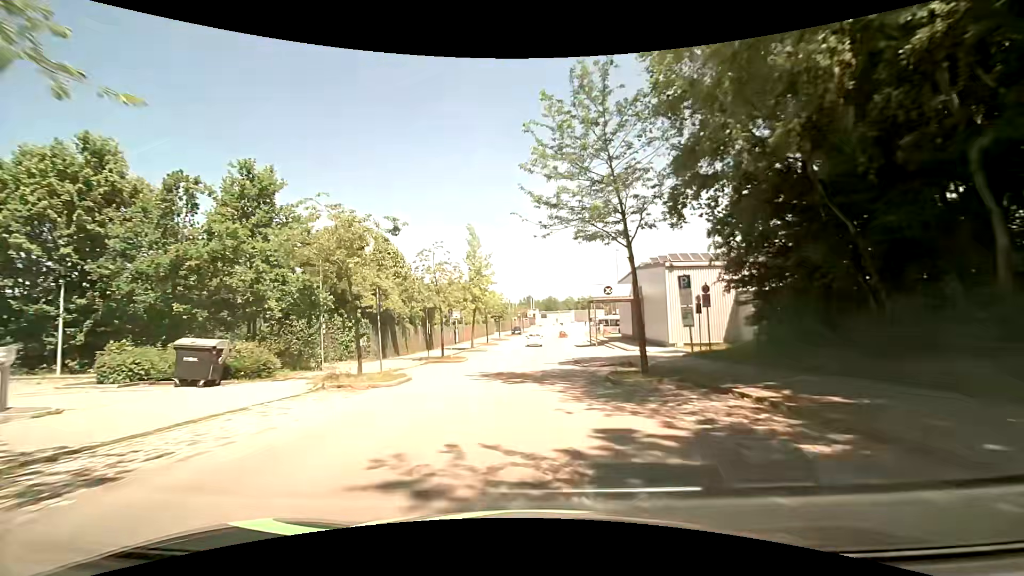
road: residential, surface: asphalt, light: Day
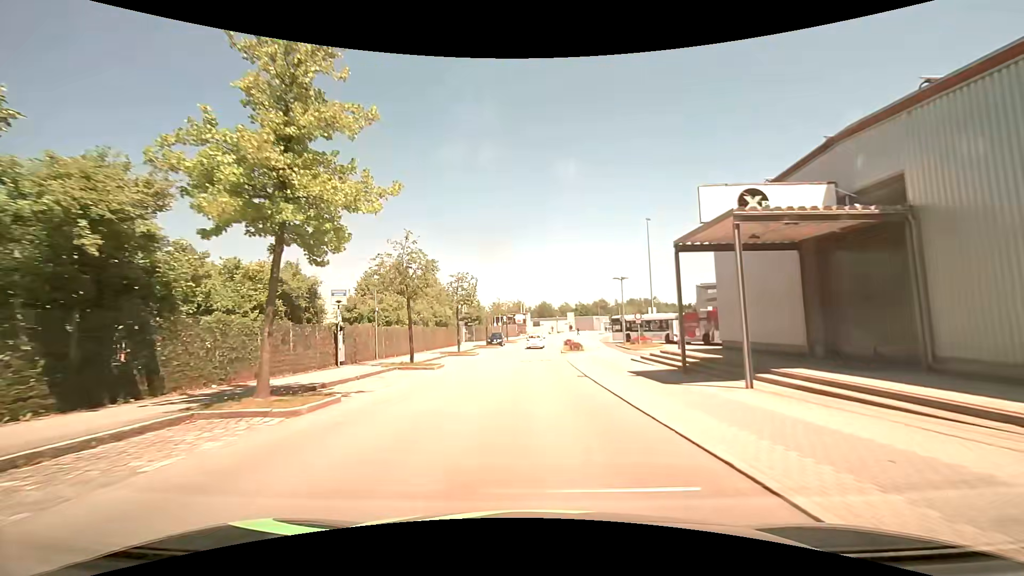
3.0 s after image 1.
(+0.7, +33.3) m; +1°
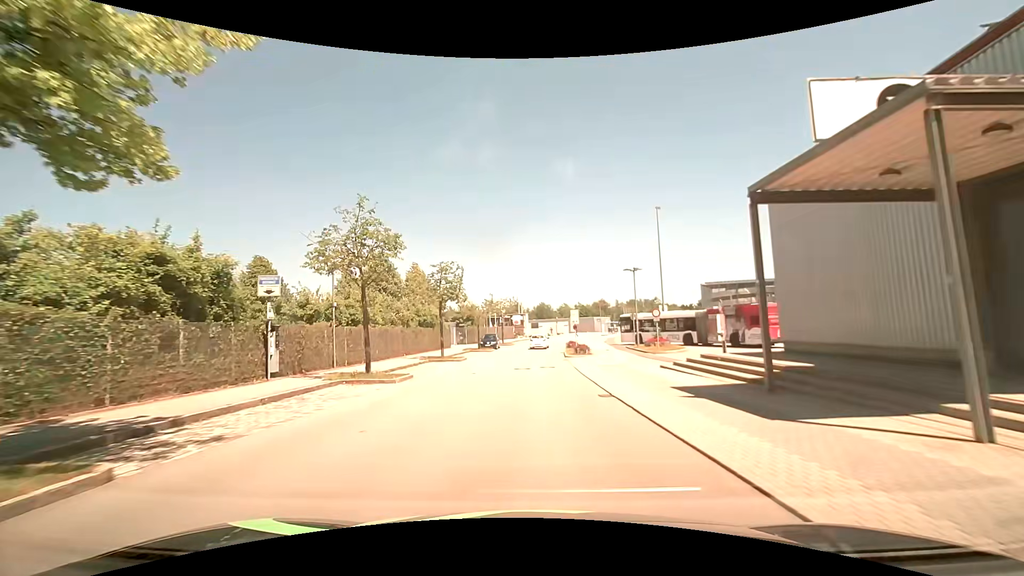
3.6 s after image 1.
(0.0, +6.4) m; 0°
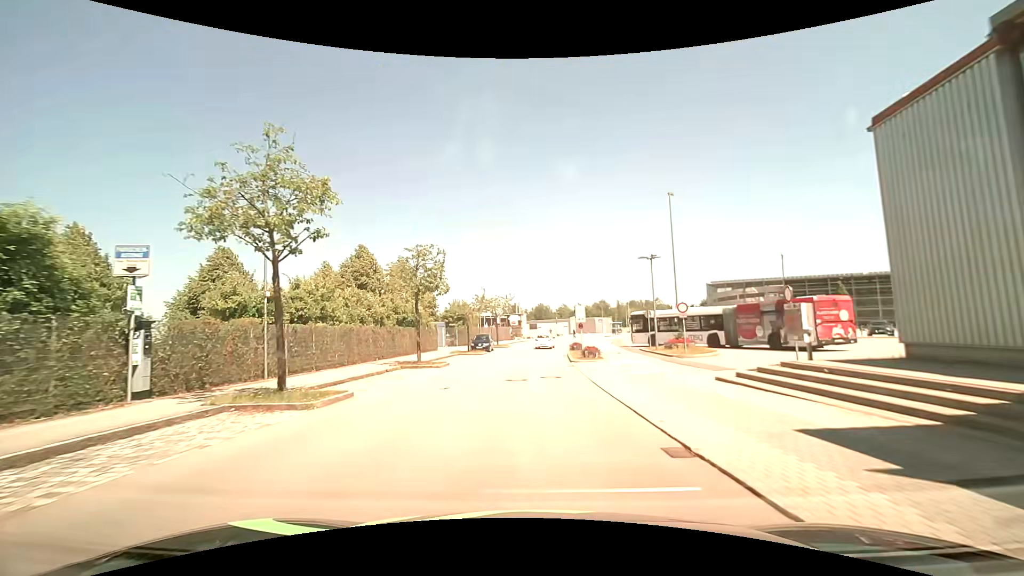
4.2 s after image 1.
(0.0, +6.3) m; 0°
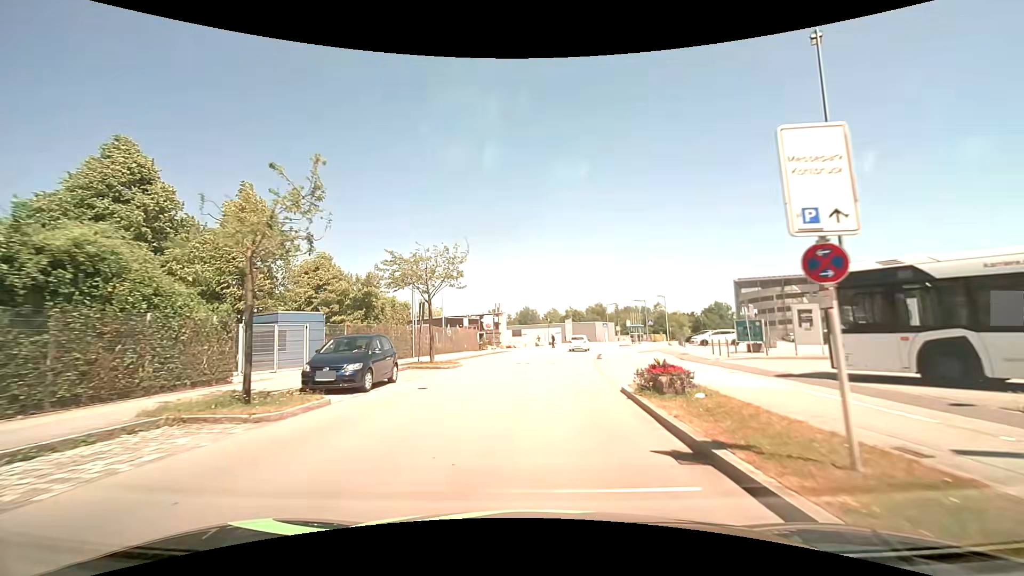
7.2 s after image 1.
(+0.6, +30.0) m; +3°
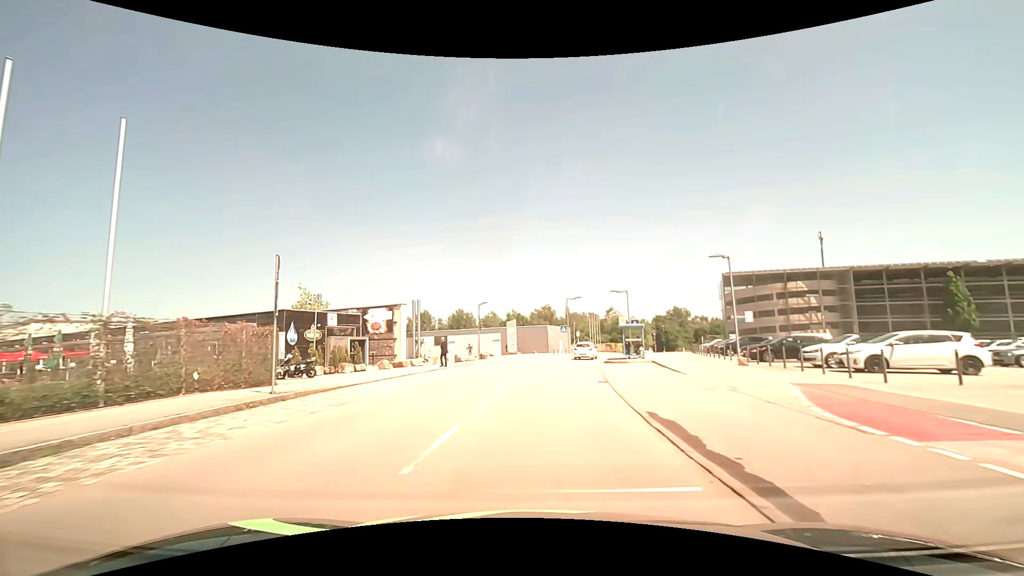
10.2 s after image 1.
(+1.5, +30.2) m; +7°
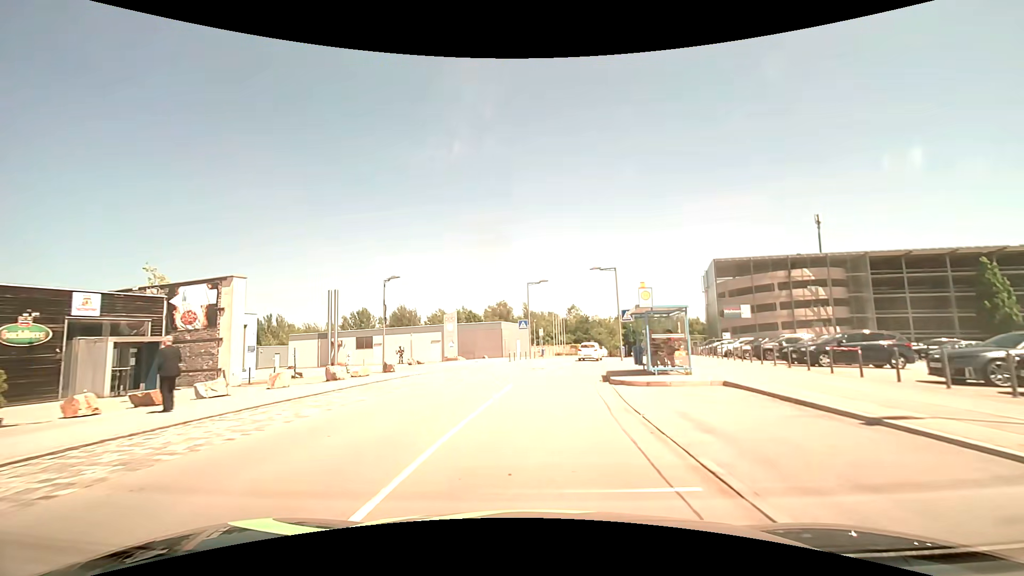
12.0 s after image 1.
(+0.7, +18.1) m; +5°
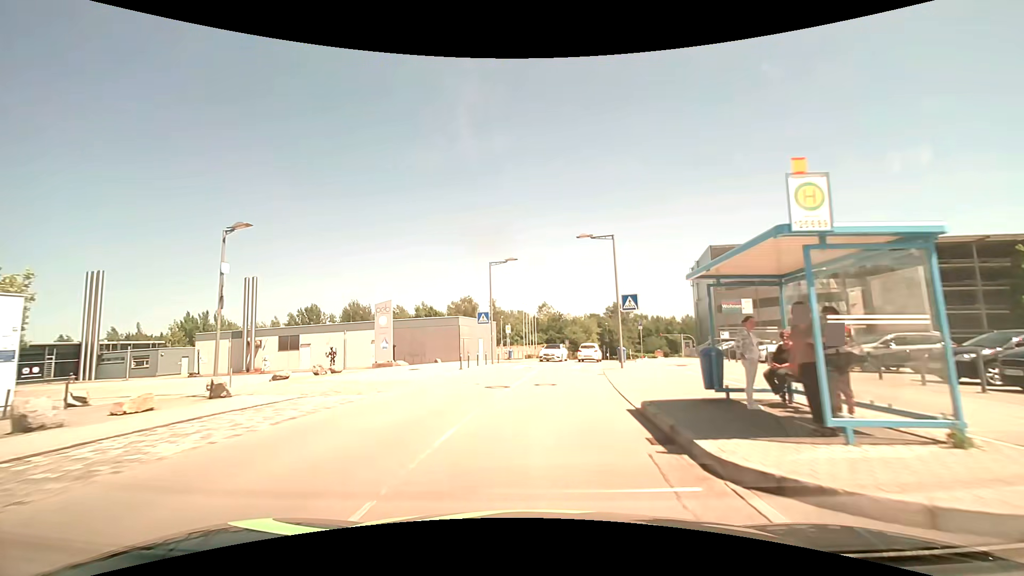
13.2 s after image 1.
(+0.3, +11.9) m; +3°
